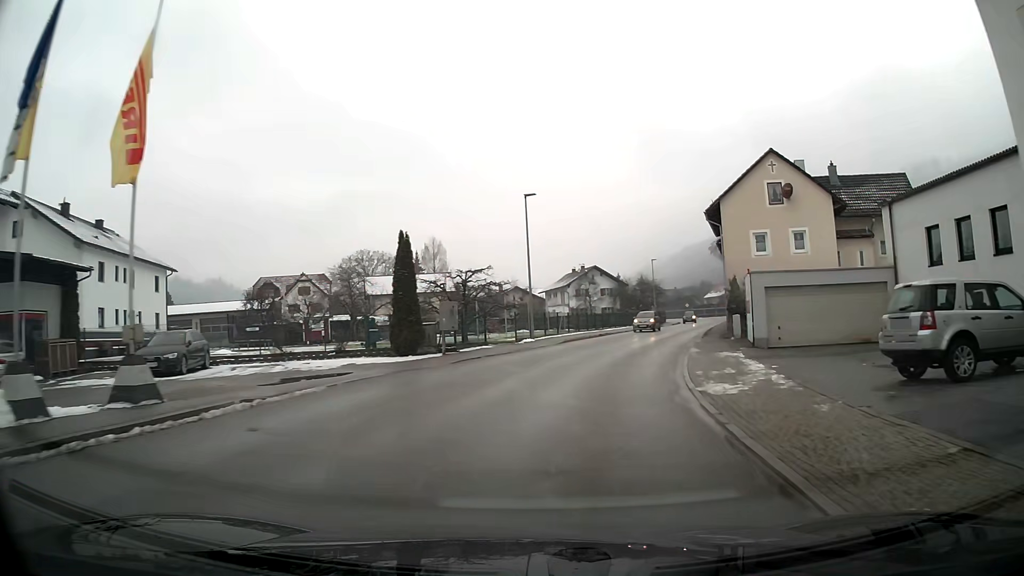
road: primary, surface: asphalt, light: Day
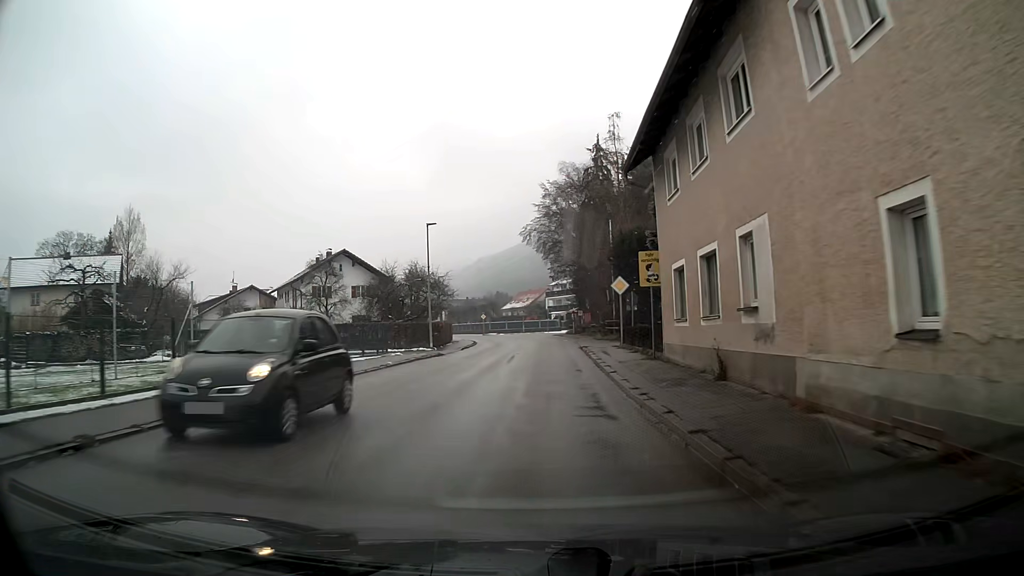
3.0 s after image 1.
(+6.8, +37.2) m; +16°
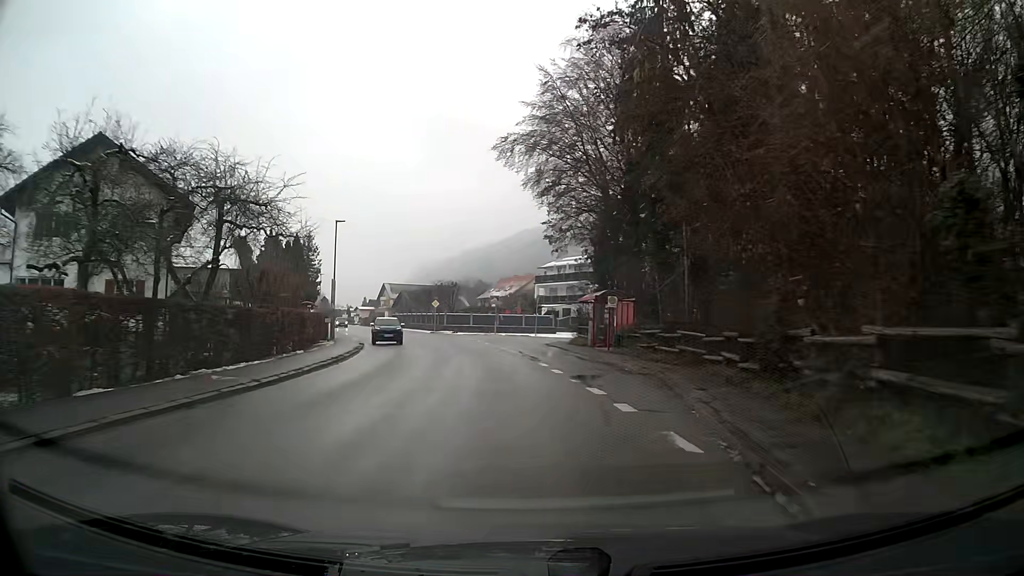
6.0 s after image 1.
(+0.7, +39.3) m; 0°
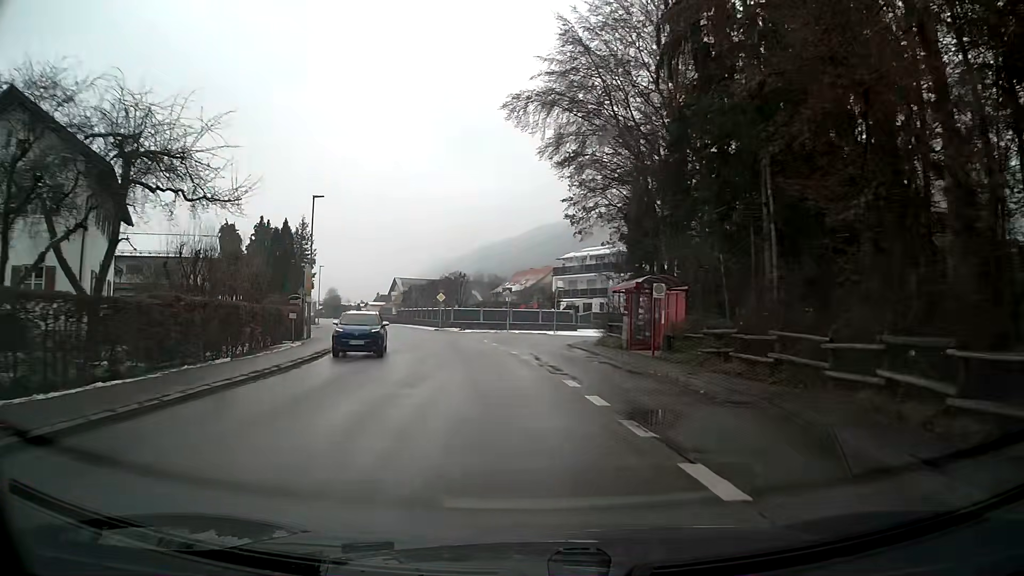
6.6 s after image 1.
(-0.1, +7.8) m; -2°
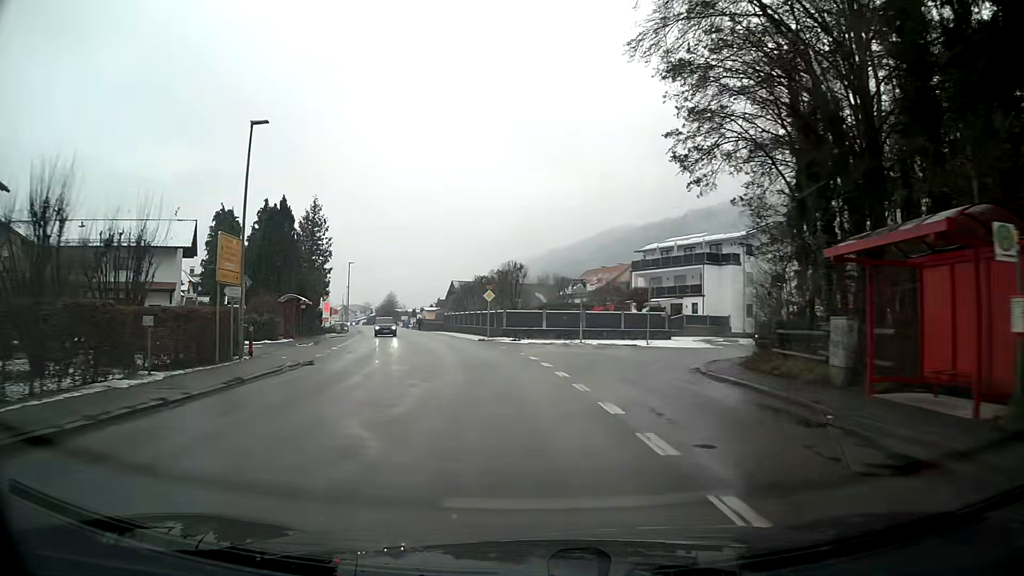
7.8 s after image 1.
(-0.6, +15.8) m; -5°
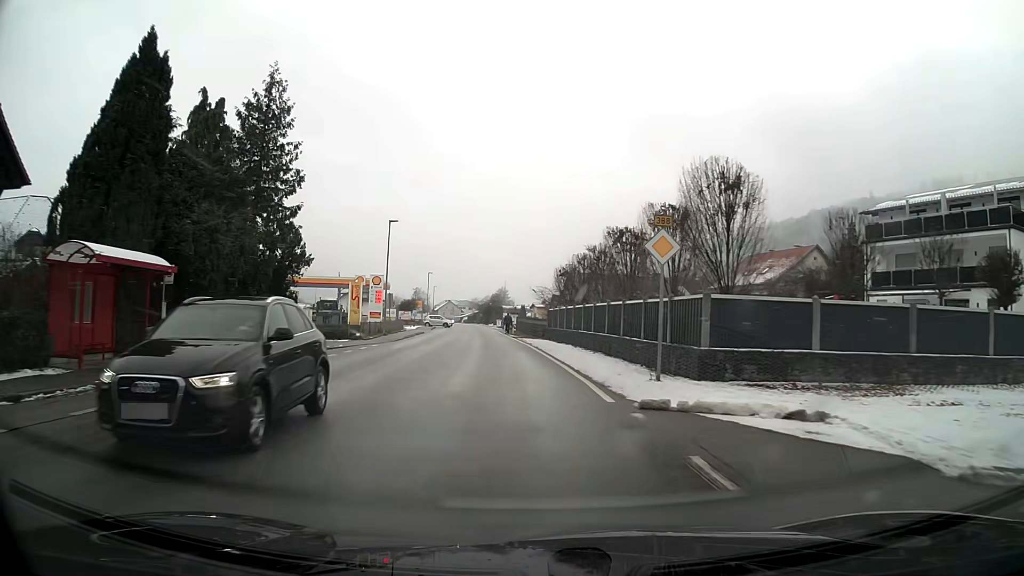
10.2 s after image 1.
(-3.1, +30.6) m; -10°
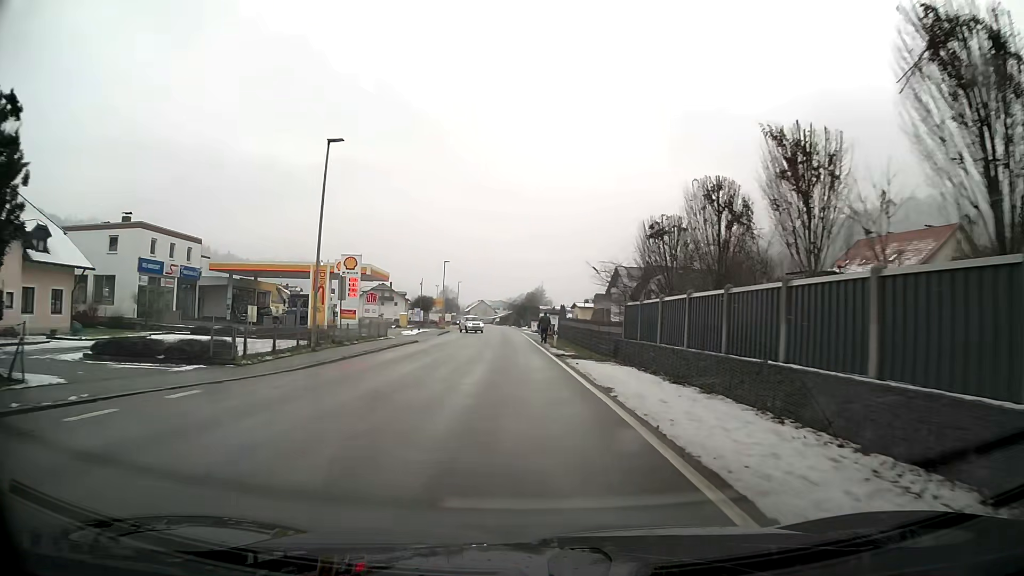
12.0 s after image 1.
(-0.7, +21.4) m; -3°
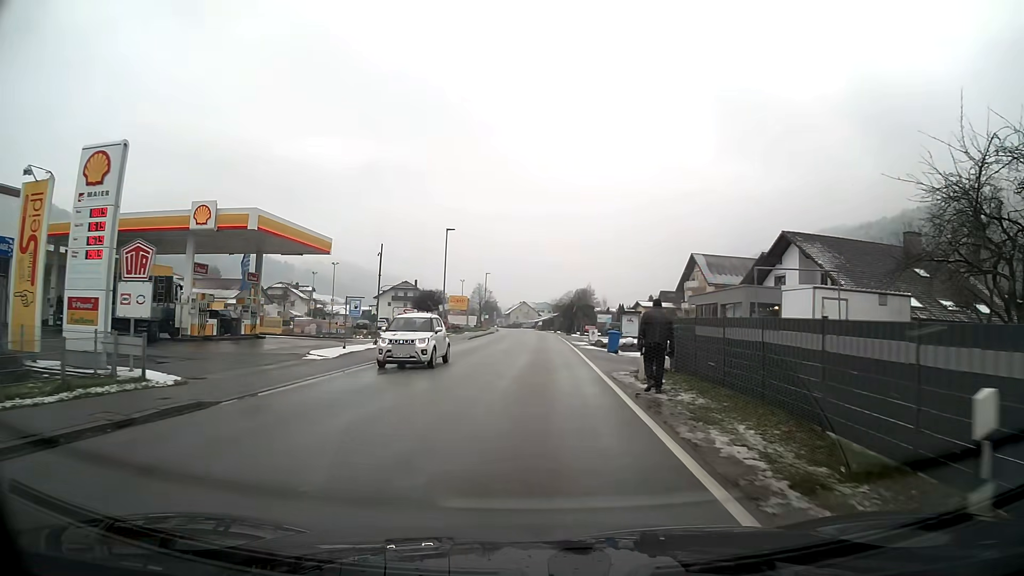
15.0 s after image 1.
(-0.8, +30.4) m; -4°
